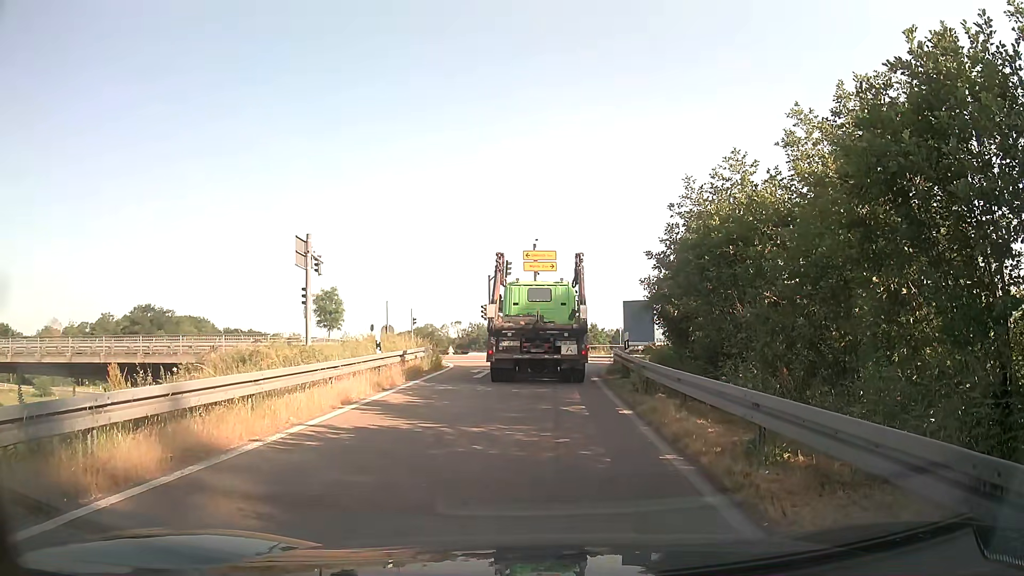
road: trunk_link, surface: asphalt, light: Day
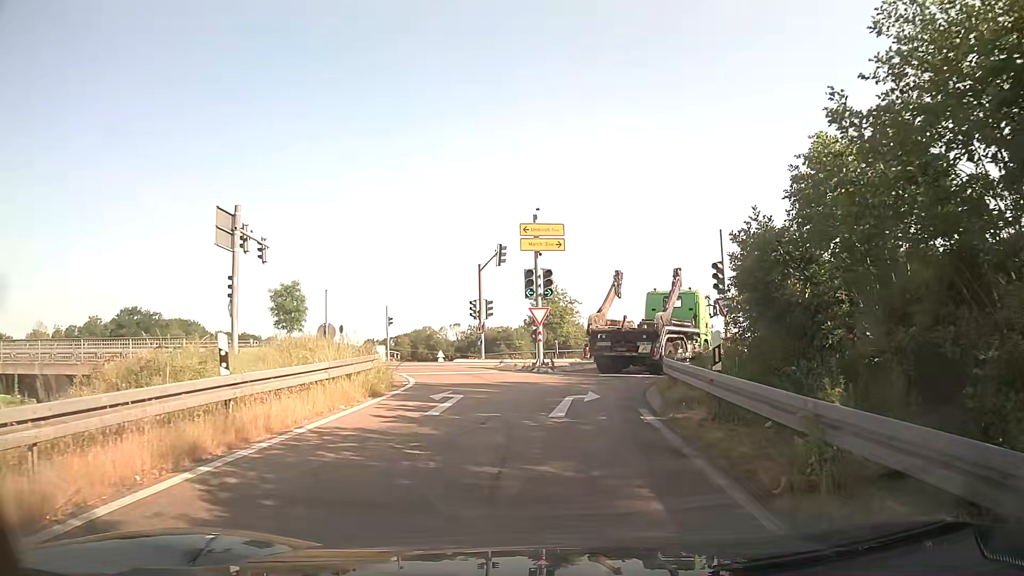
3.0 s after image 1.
(-0.2, +9.7) m; 0°
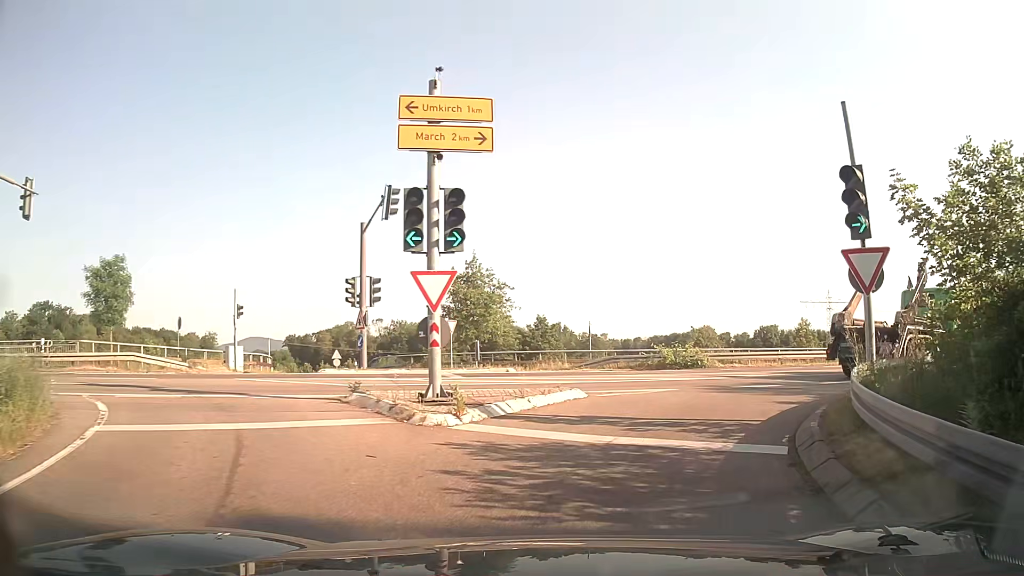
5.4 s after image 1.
(+0.3, +14.3) m; +6°
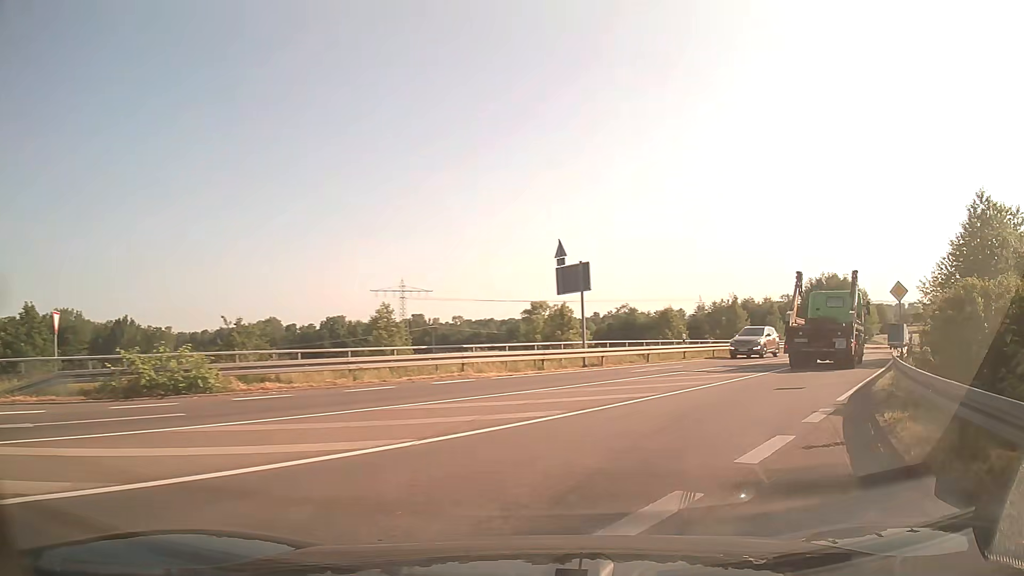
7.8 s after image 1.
(+4.1, +14.3) m; +36°
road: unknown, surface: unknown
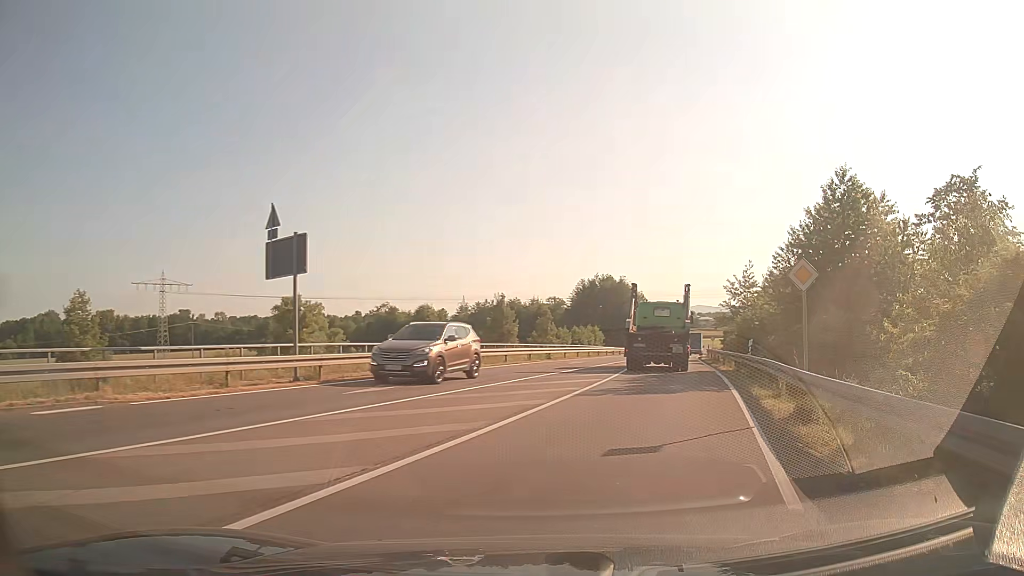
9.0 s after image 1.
(+1.6, +7.8) m; +21°
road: secondary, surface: asphalt
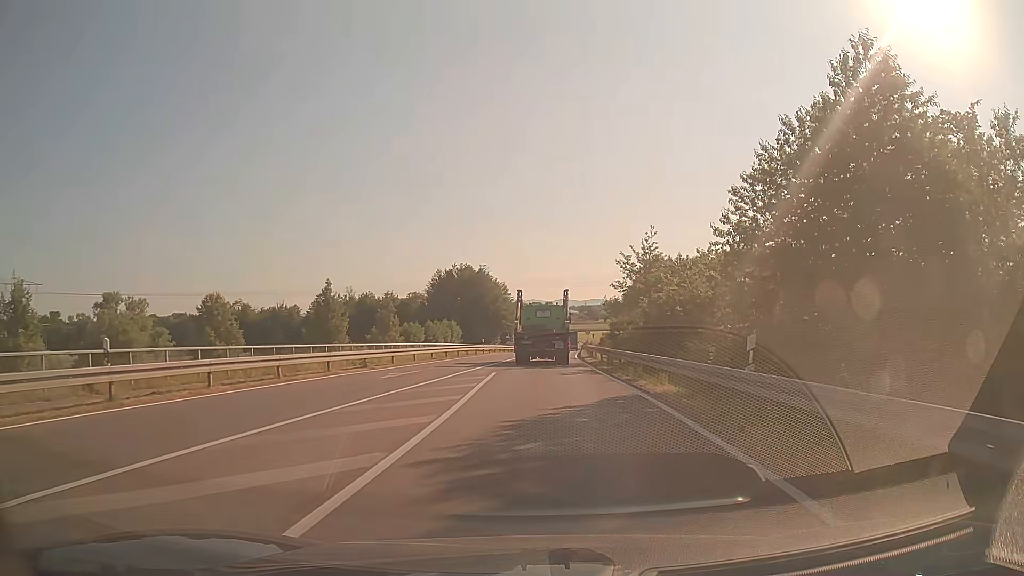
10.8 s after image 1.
(+1.9, +13.7) m; +11°
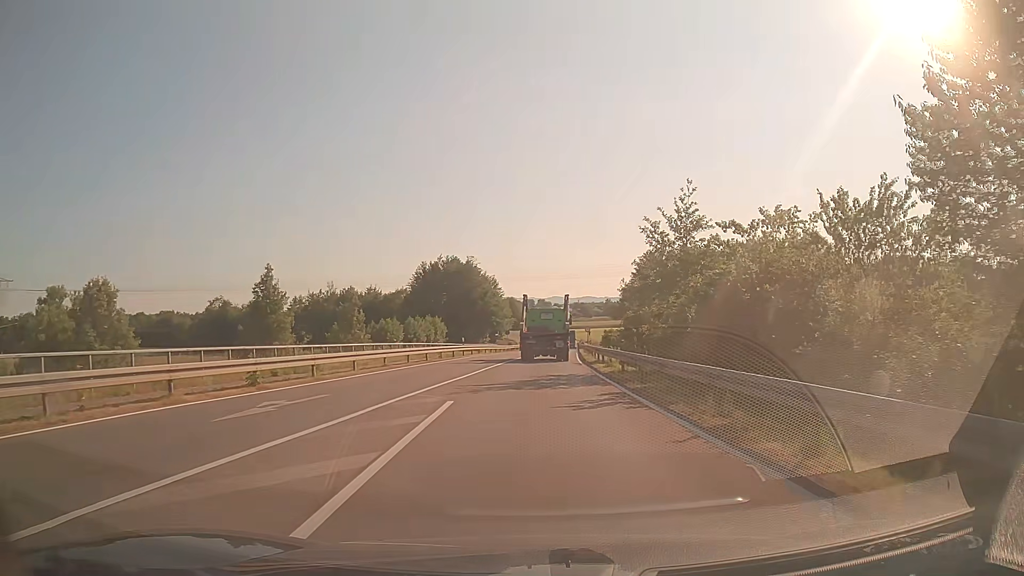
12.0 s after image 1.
(0.0, +11.0) m; 0°
